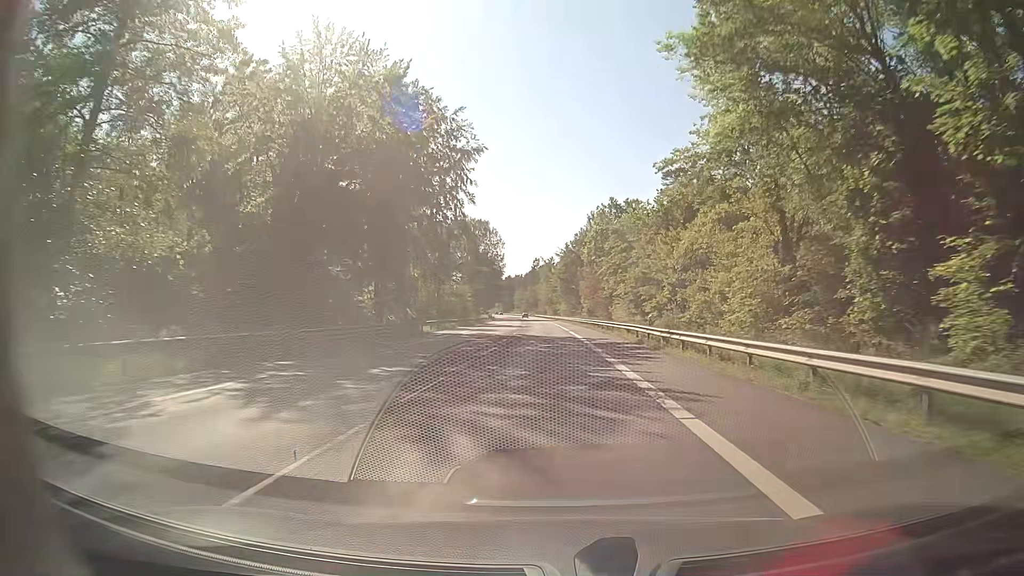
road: secondary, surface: asphalt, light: Day
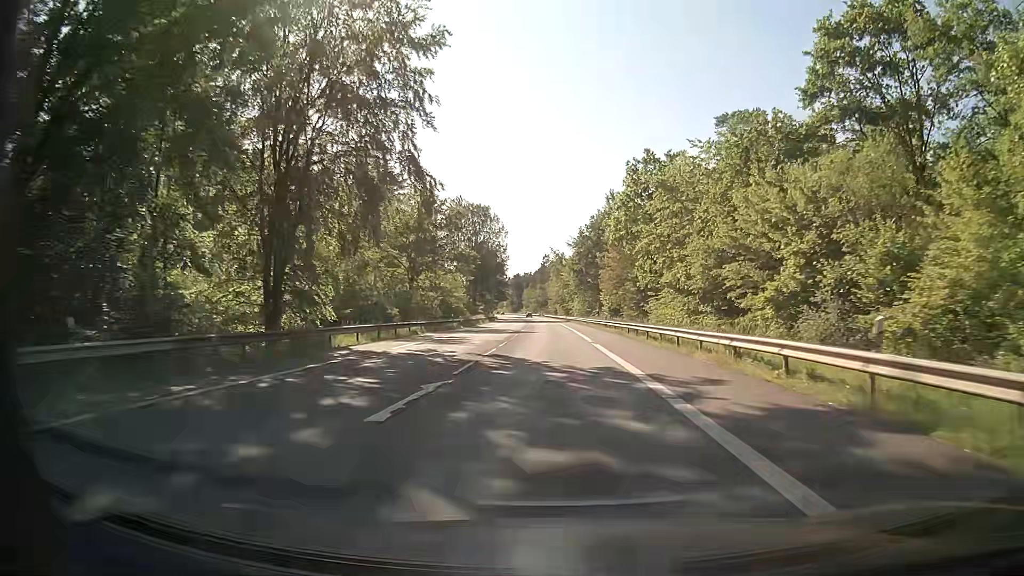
(-0.2, +22.2) m; -1°
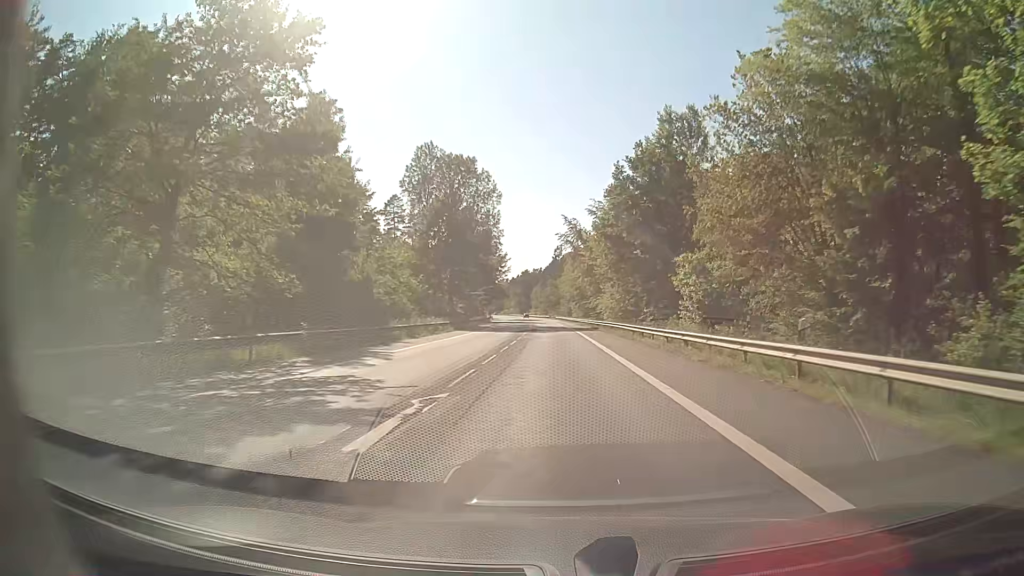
(-0.4, +44.5) m; -1°
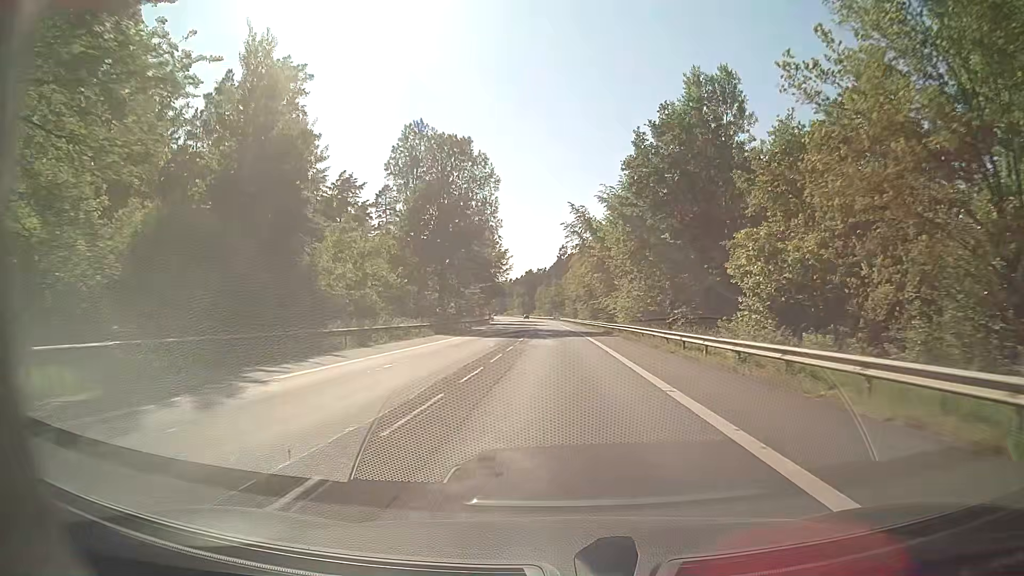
(0.0, +11.1) m; -1°
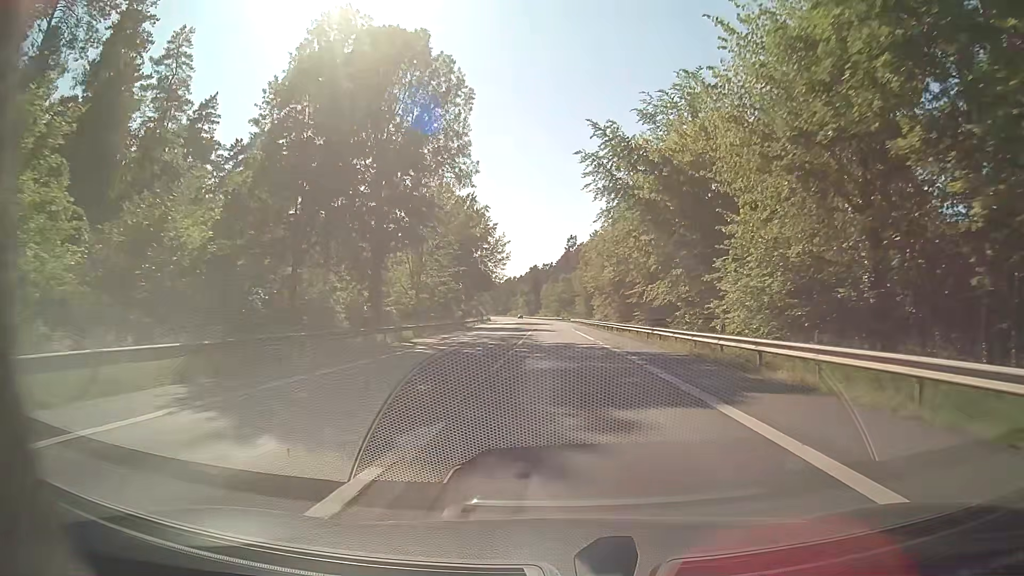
(-0.2, +33.3) m; 0°
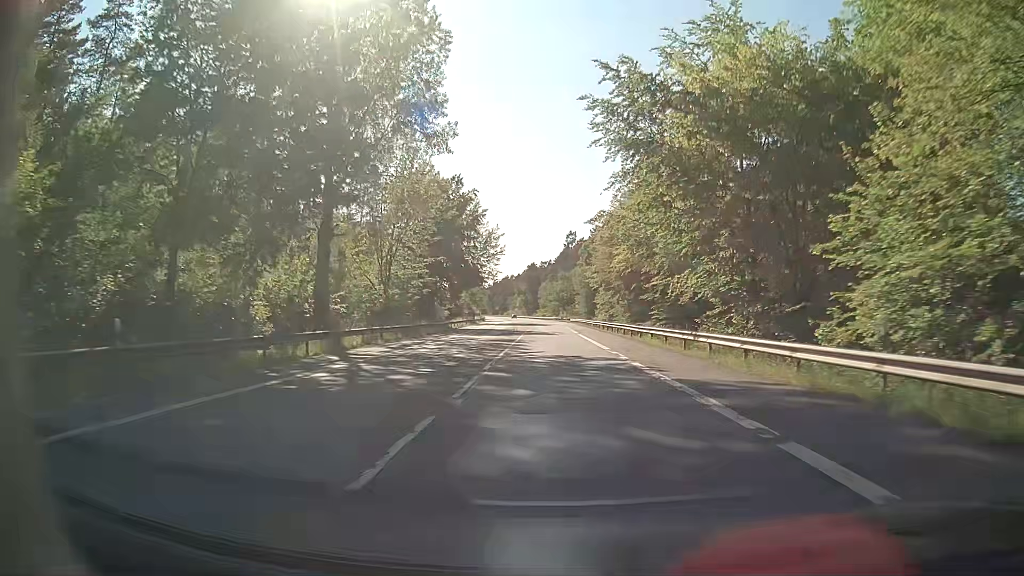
(0.0, +11.1) m; 0°
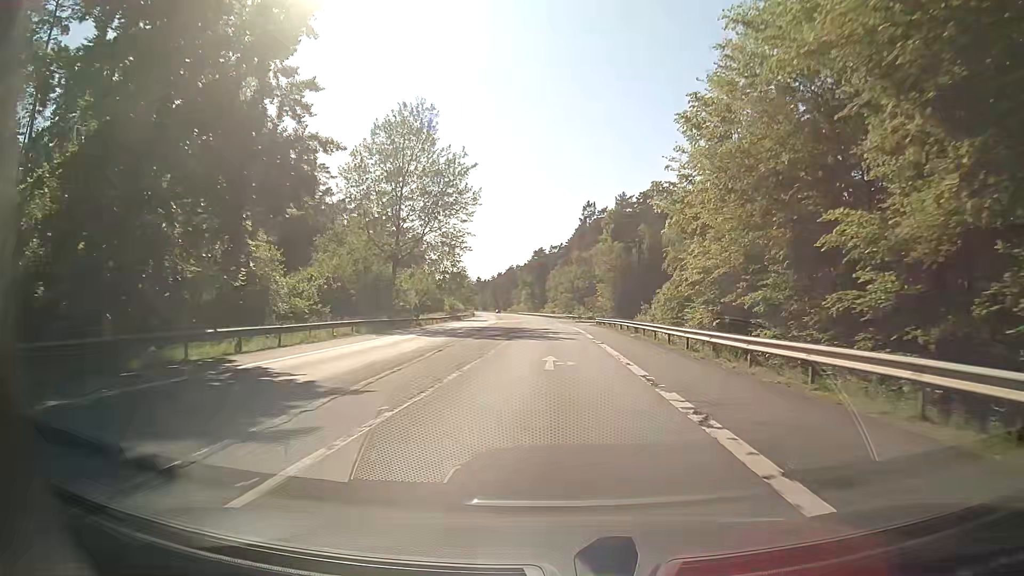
(0.0, +54.0) m; -1°
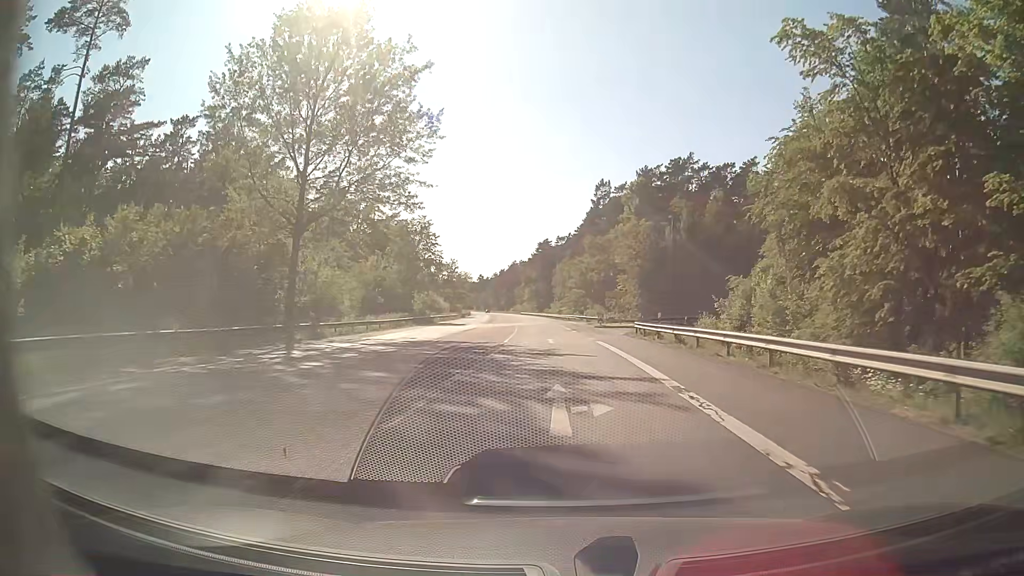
(-0.2, +28.3) m; -1°
(0, +10) (0, +20) (0, +30) (+1, +40) (+4, +50) (+8, +59) (+15, +65) (+24, +69) (+34, +72) (+44, +74) m
